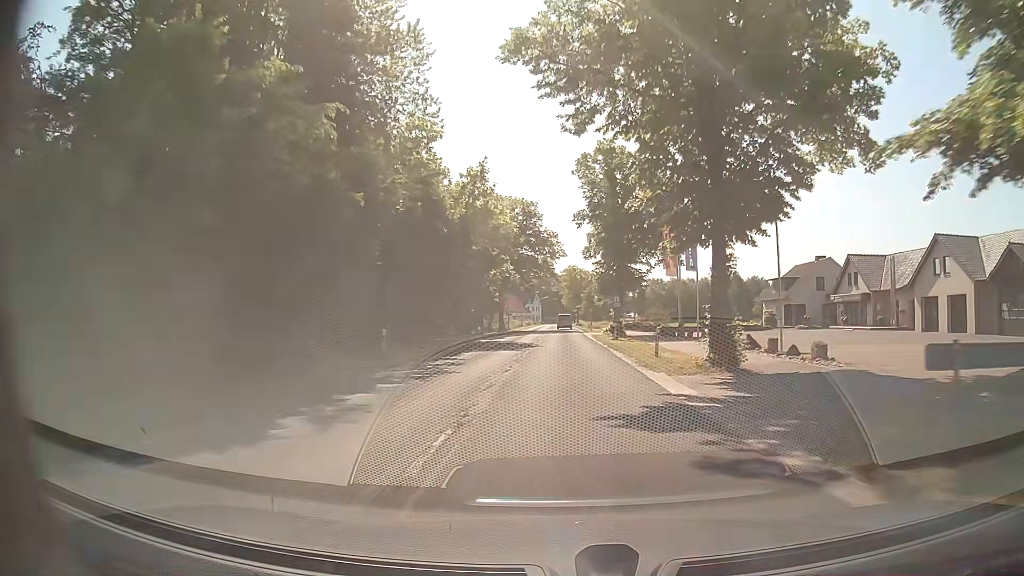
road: secondary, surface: asphalt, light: Day
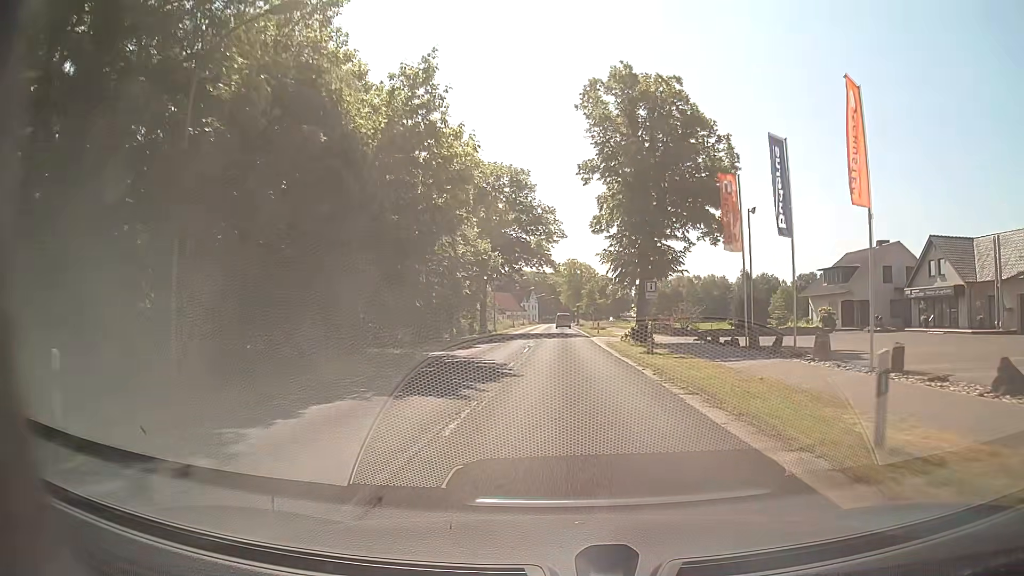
(0.0, +16.2) m; 0°
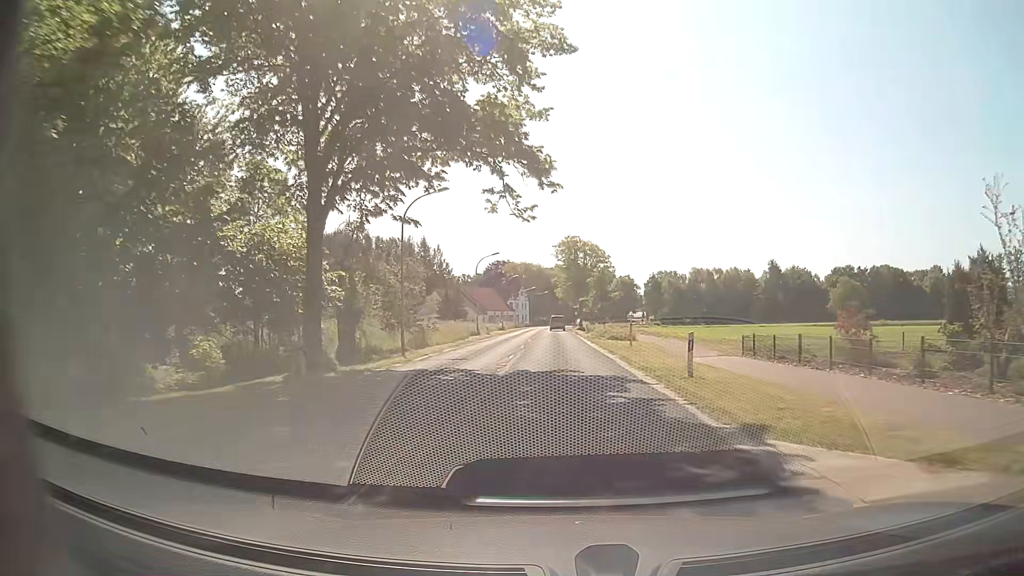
(+0.6, +40.3) m; +2°
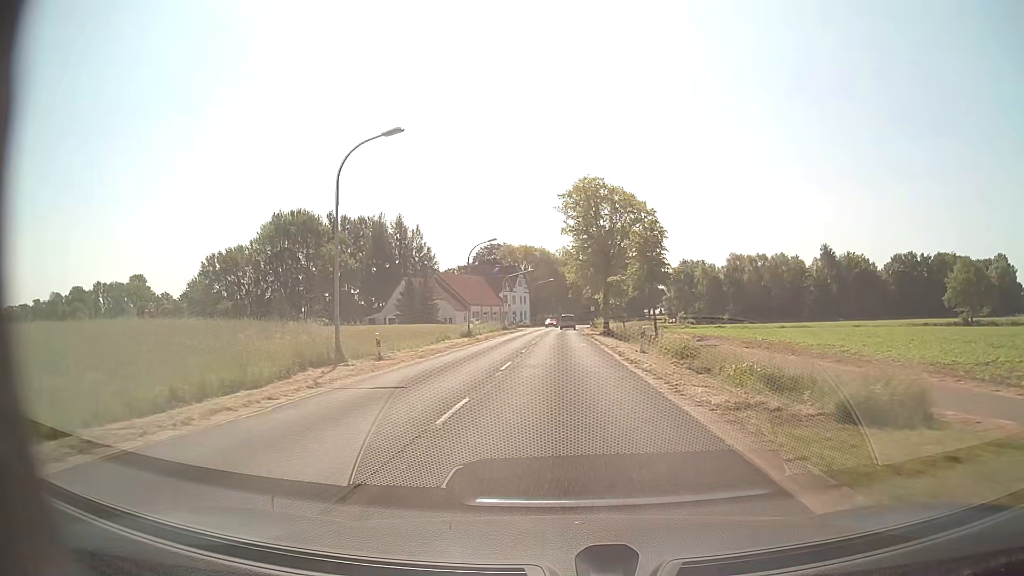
(-0.8, +40.4) m; -2°
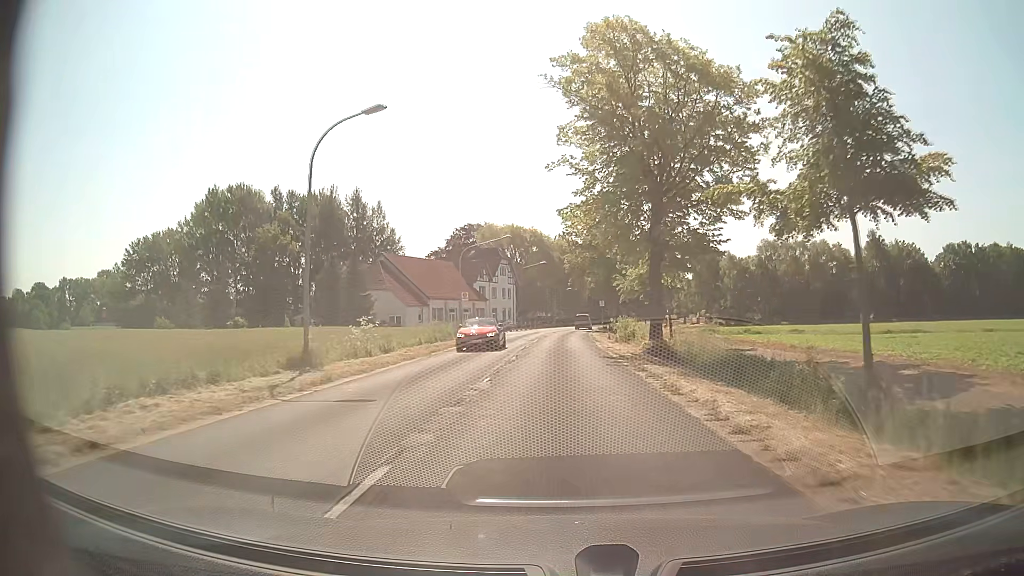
(+0.1, +32.5) m; 0°
(0, +10) (0, +20) (0, +30) (0, +40) (+1, +50) (+1, +60) (+2, +70) (+3, +80) (+4, +90) (+6, +100) m
